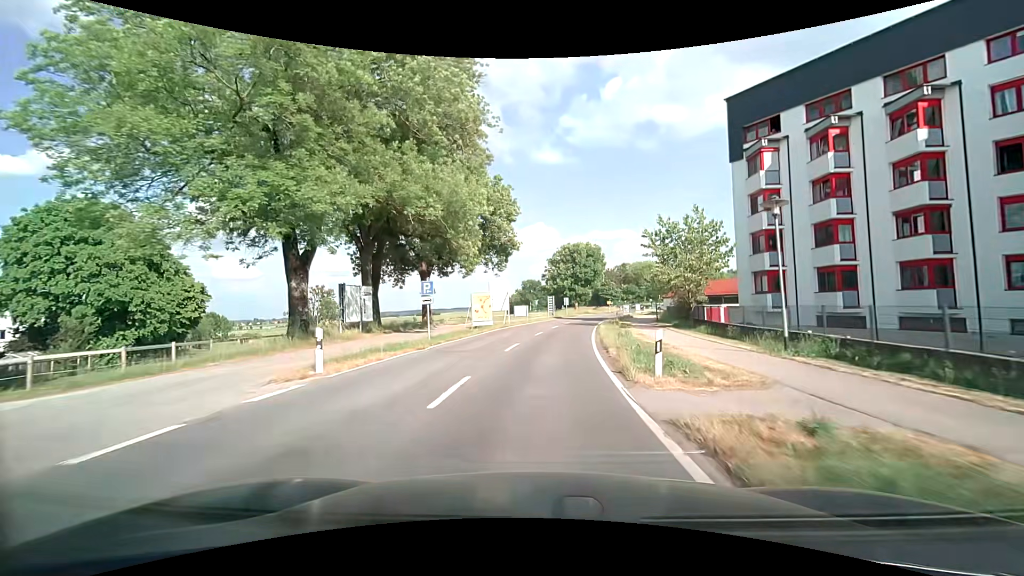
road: tertiary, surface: asphalt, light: Day
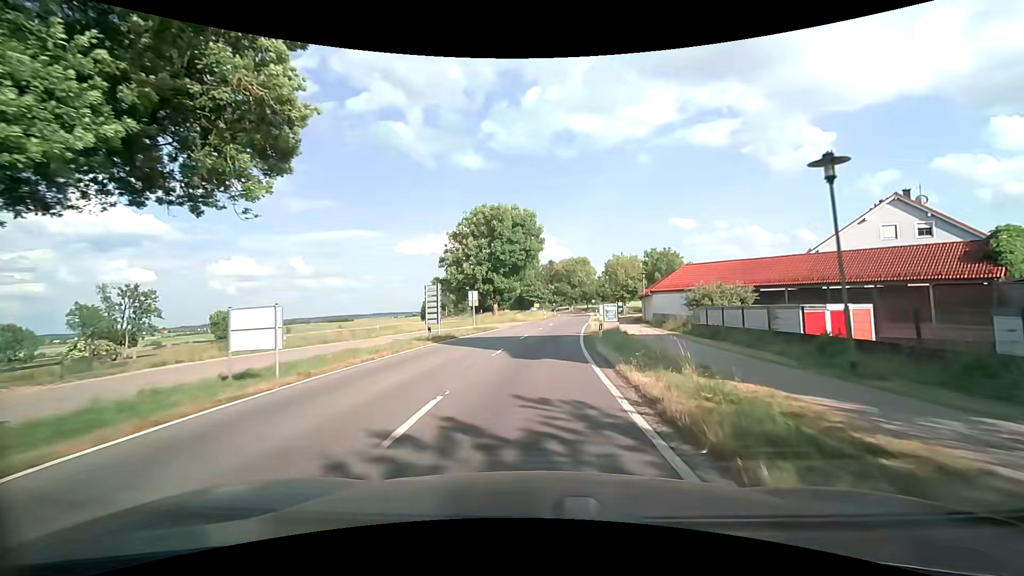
(+2.7, +37.8) m; +8°
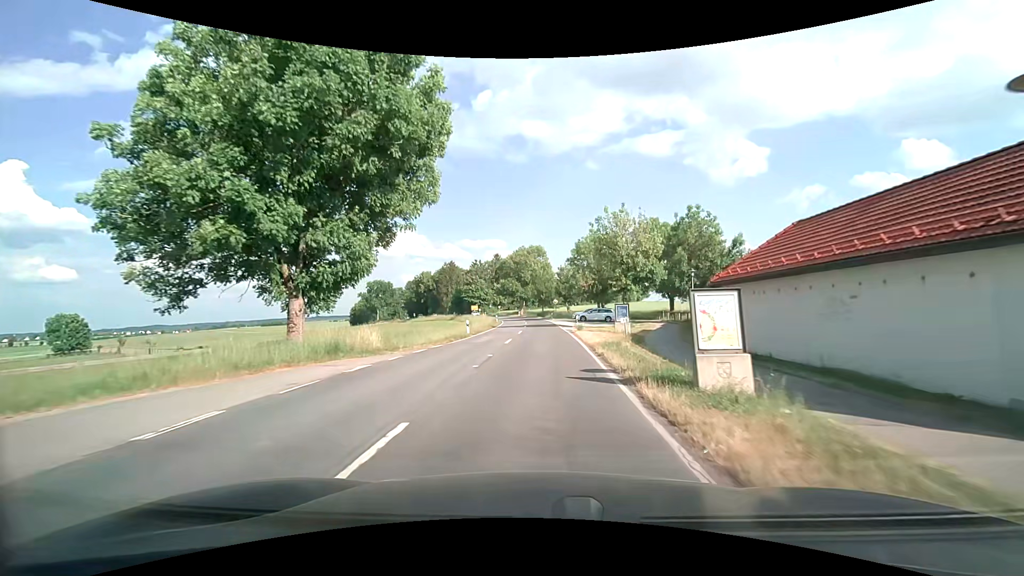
(+2.6, +38.3) m; +6°
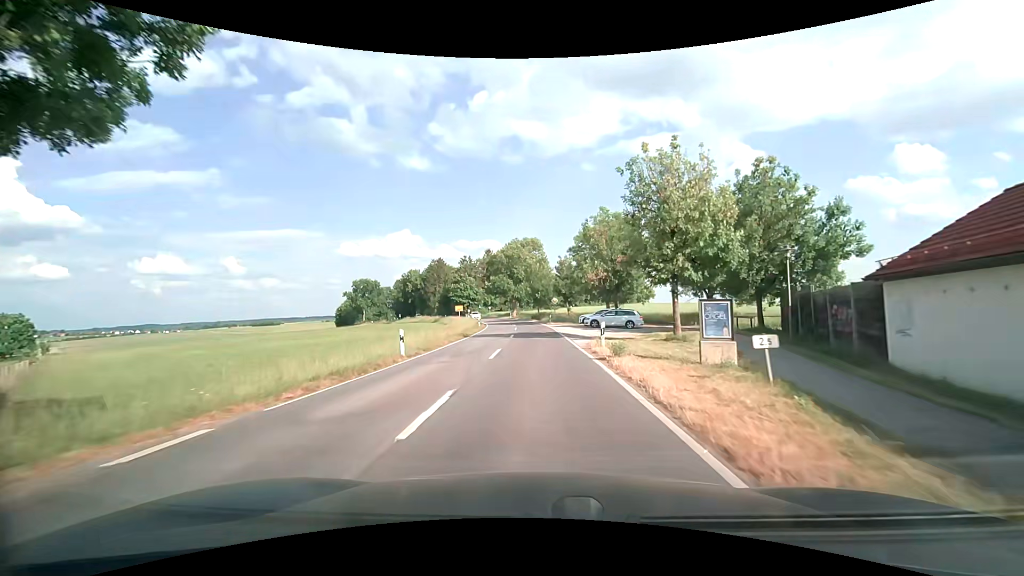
(+0.2, +15.3) m; +1°
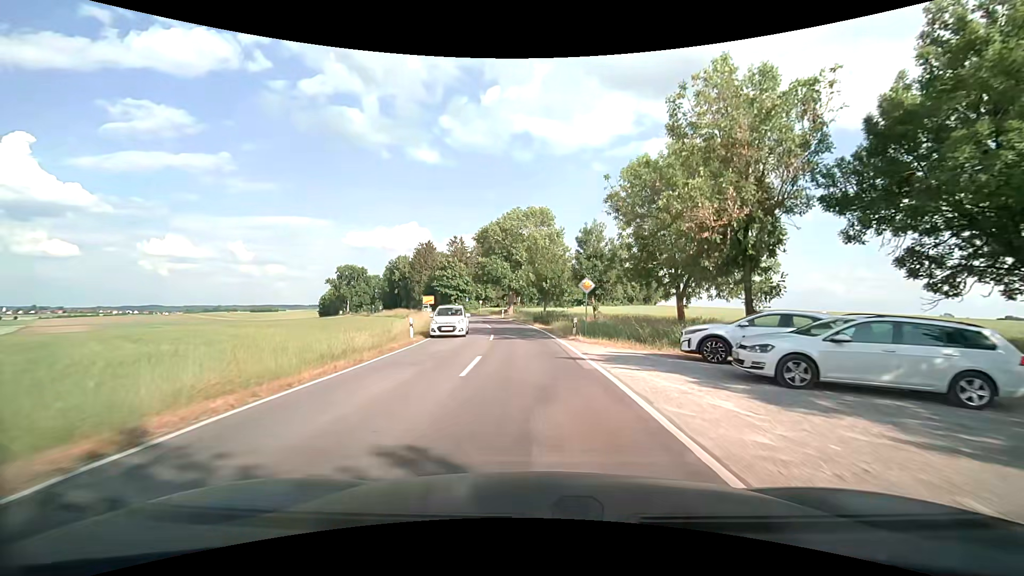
(-0.1, +29.8) m; 0°
(0, +10) (0, +20) (-1, +30) (-2, +40) (-4, +50) (-6, +60) (-8, +69) (-11, +79) (-14, +88) (-17, +98) m
